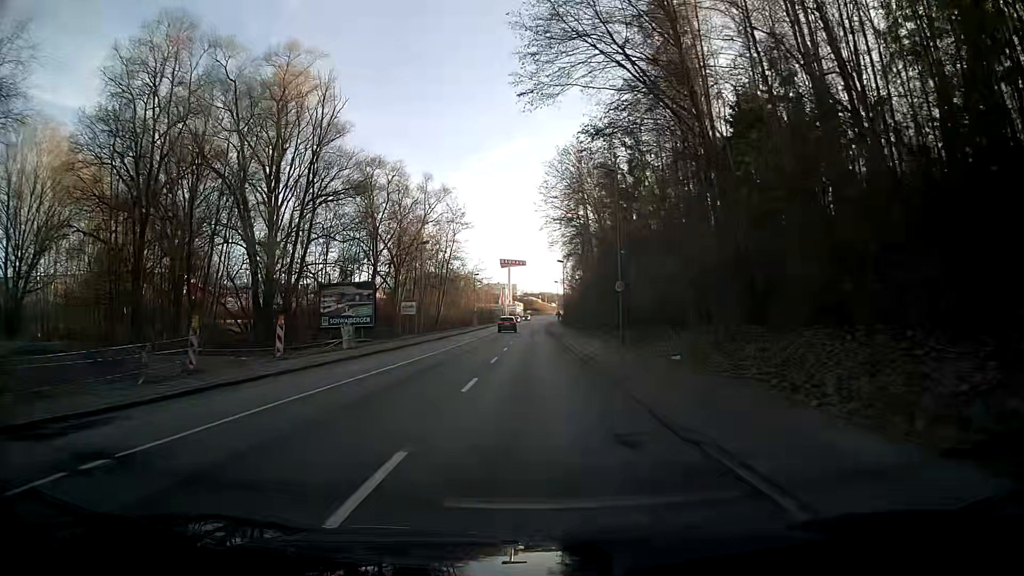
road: tertiary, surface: asphalt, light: Day
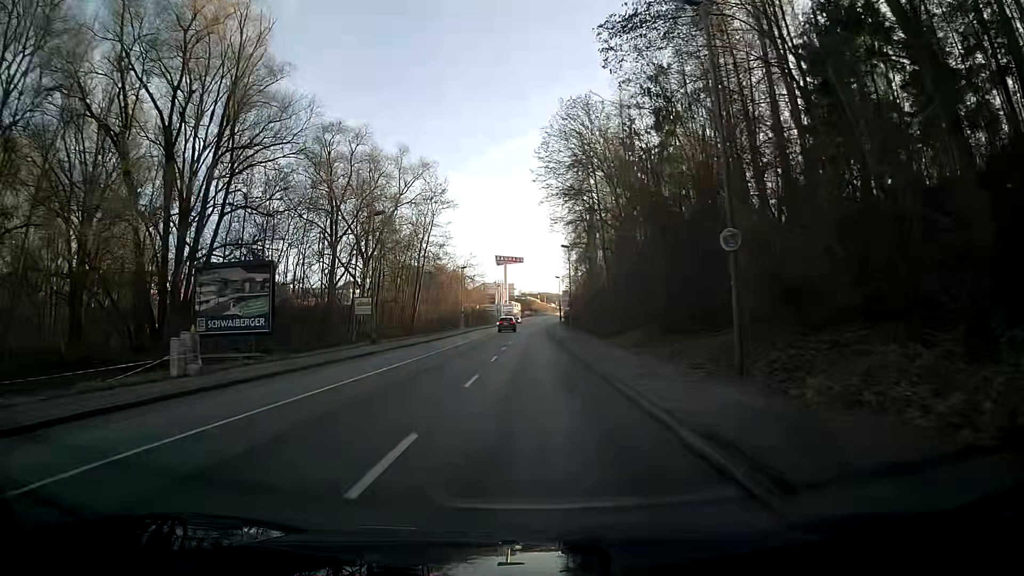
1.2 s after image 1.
(0.0, +16.9) m; 0°
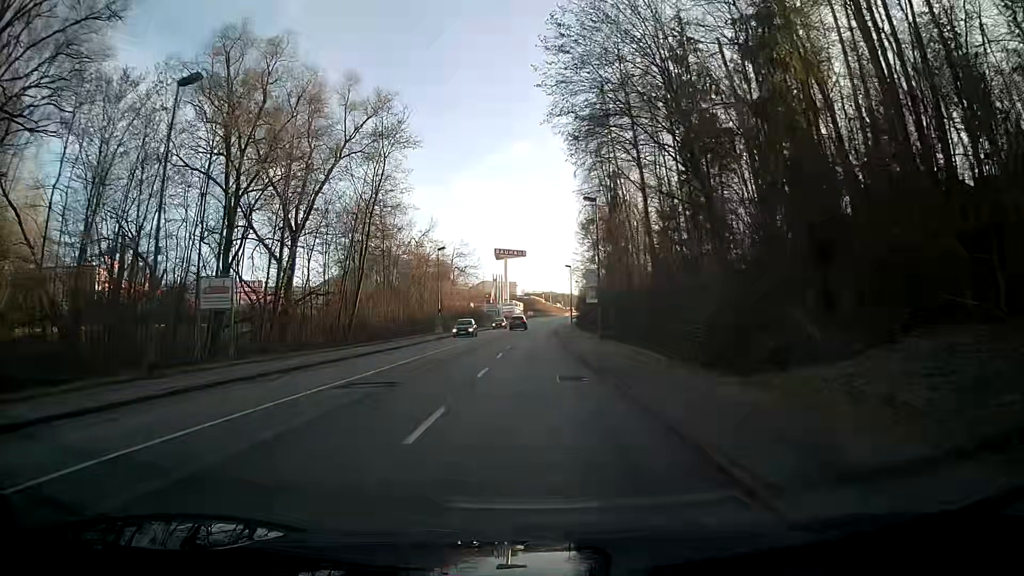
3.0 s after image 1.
(-0.3, +24.9) m; -1°
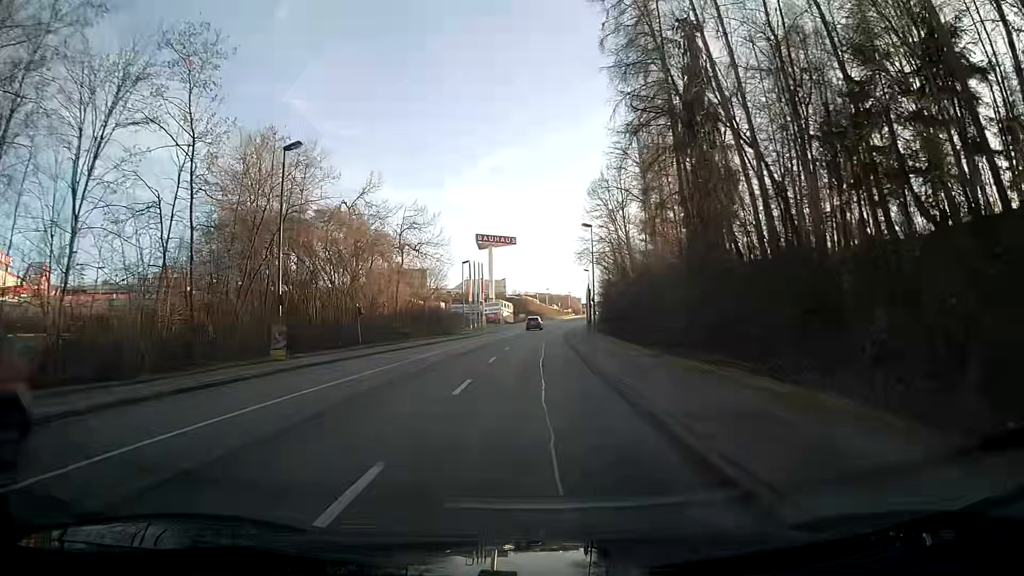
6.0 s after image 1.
(+0.4, +40.2) m; +1°
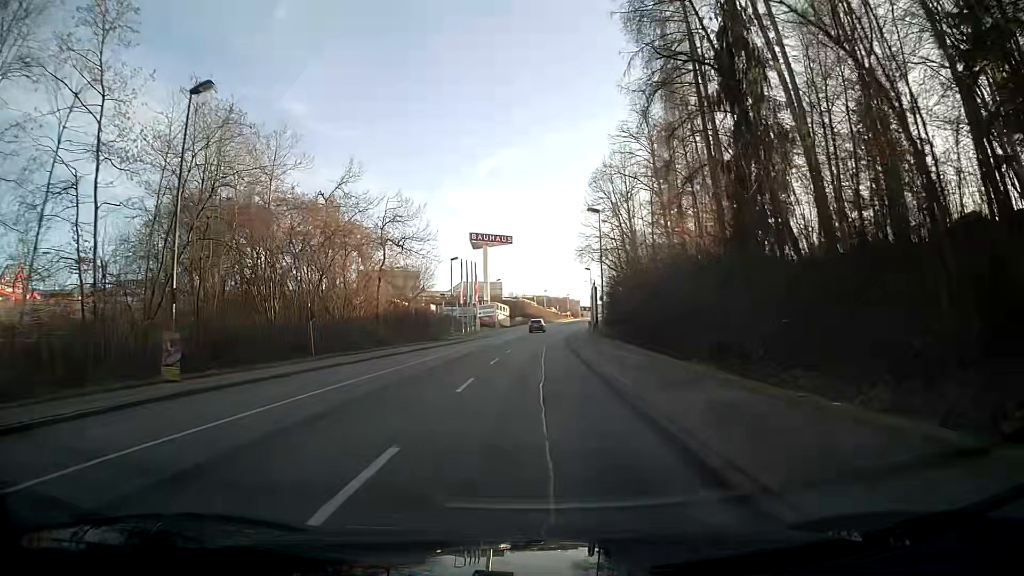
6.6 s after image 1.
(0.0, +7.9) m; 0°
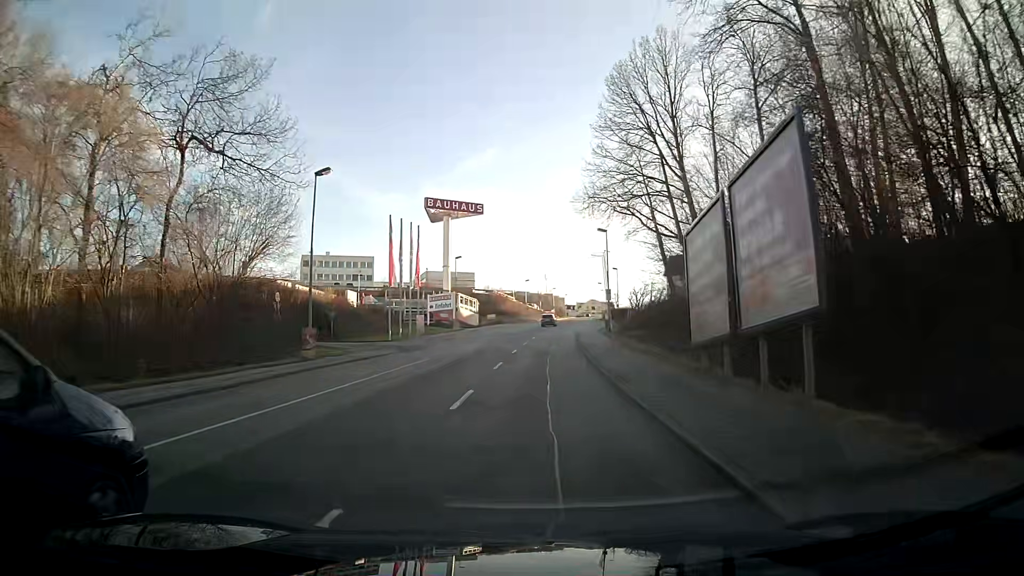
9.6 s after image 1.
(+0.5, +38.5) m; +2°
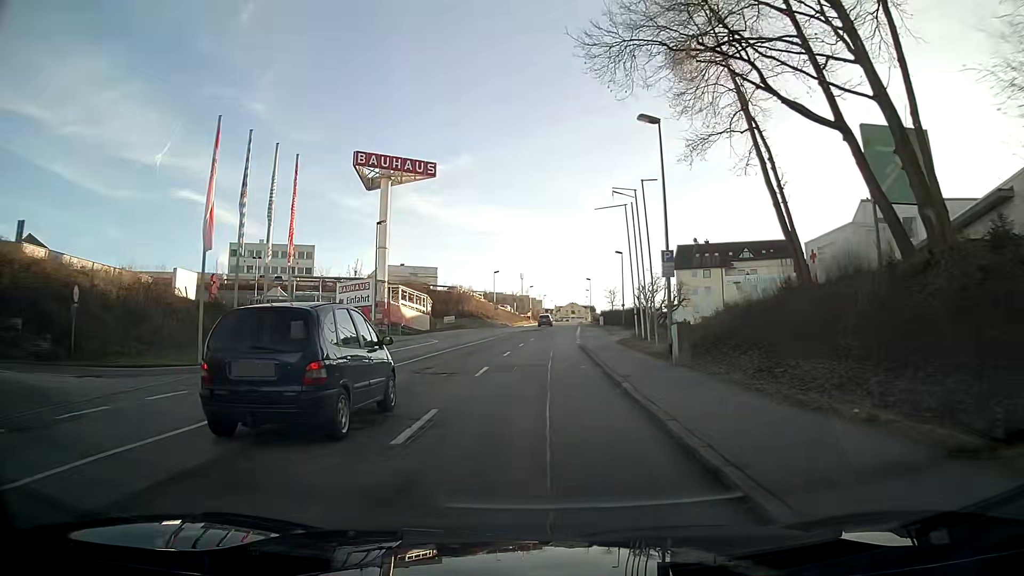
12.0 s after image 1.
(+0.5, +30.5) m; +2°
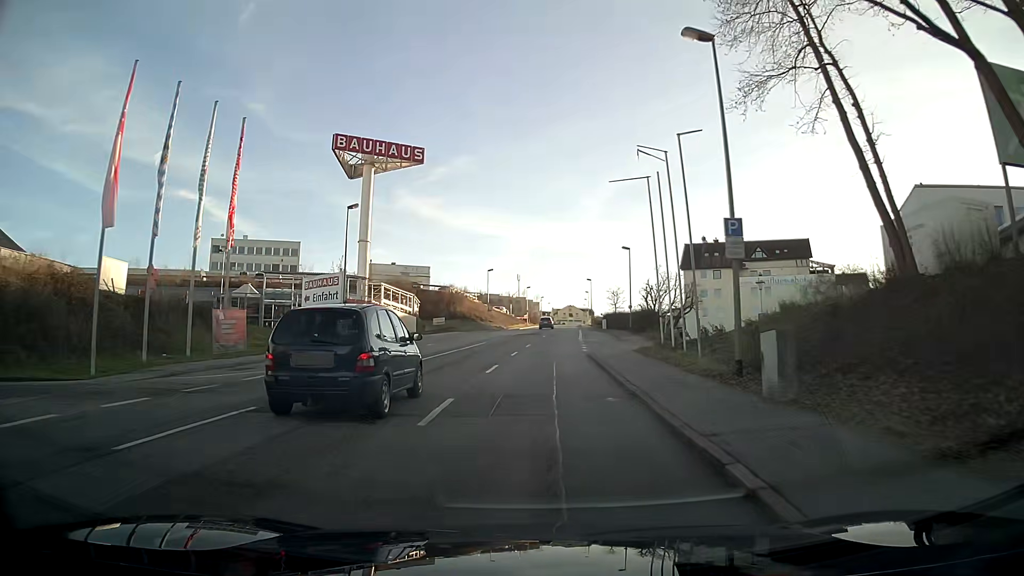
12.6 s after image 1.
(0.0, +7.6) m; 0°
